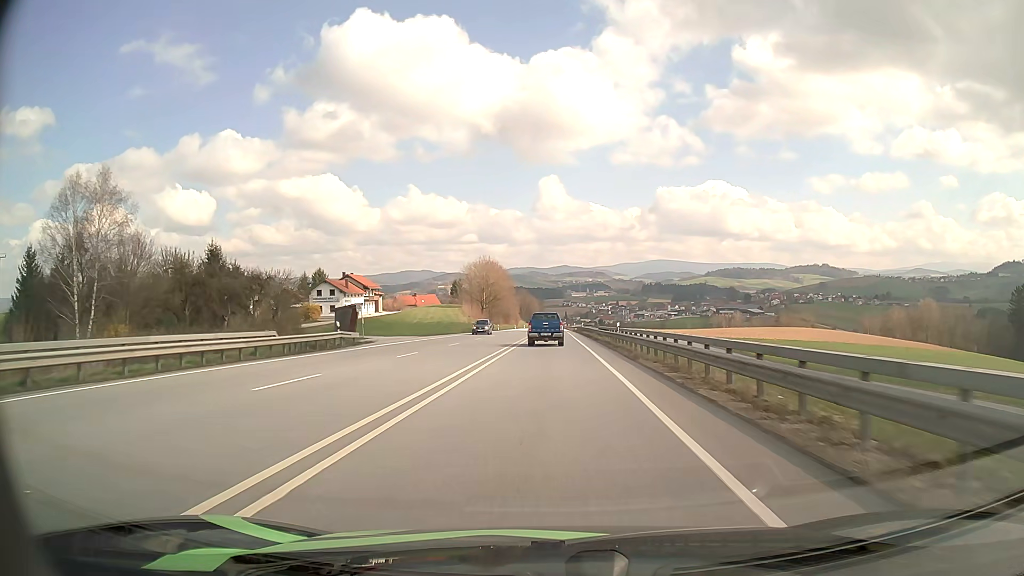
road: primary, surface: asphalt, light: Day
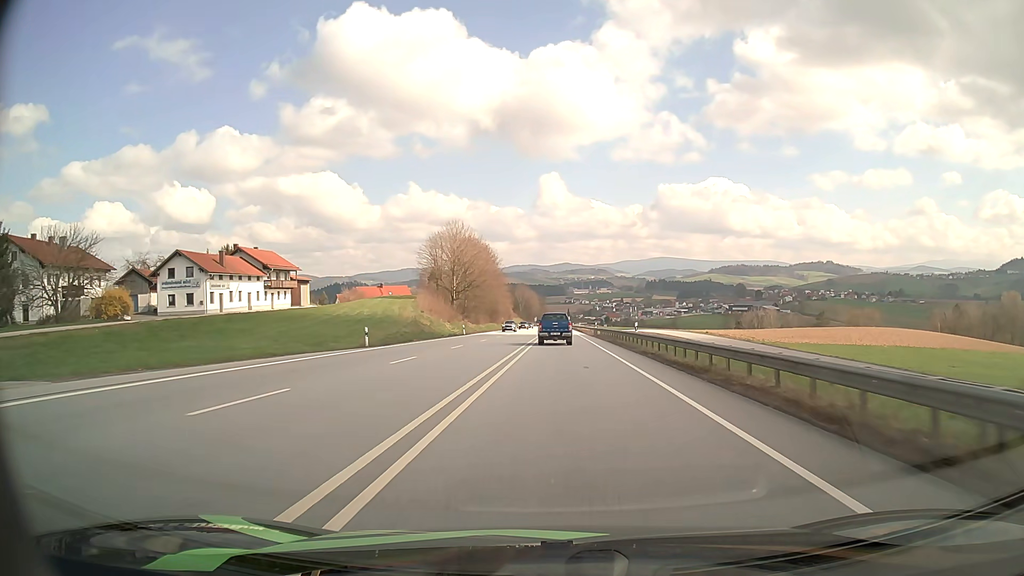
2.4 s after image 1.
(0.0, +51.9) m; 0°
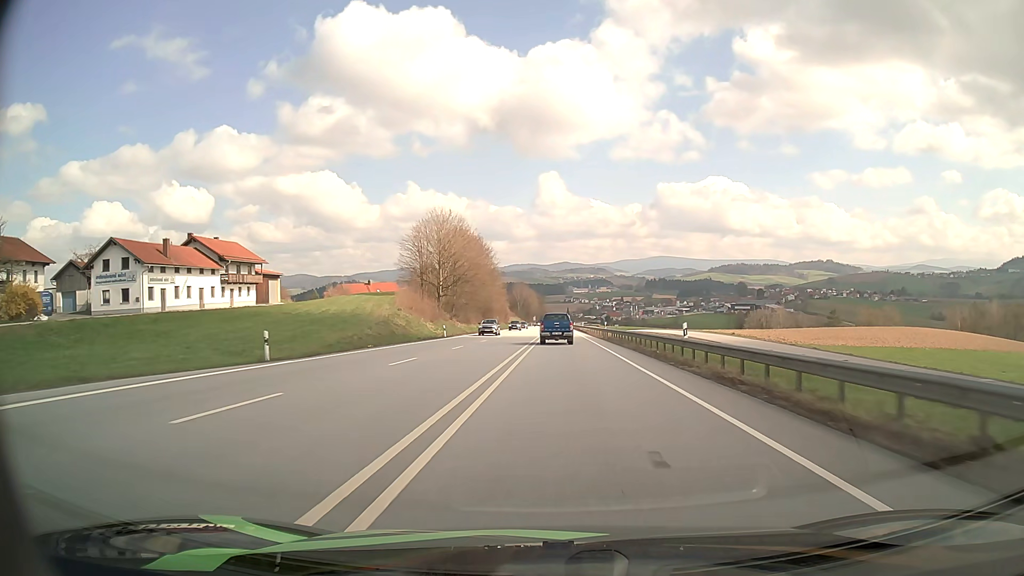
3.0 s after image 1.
(0.0, +12.7) m; 0°
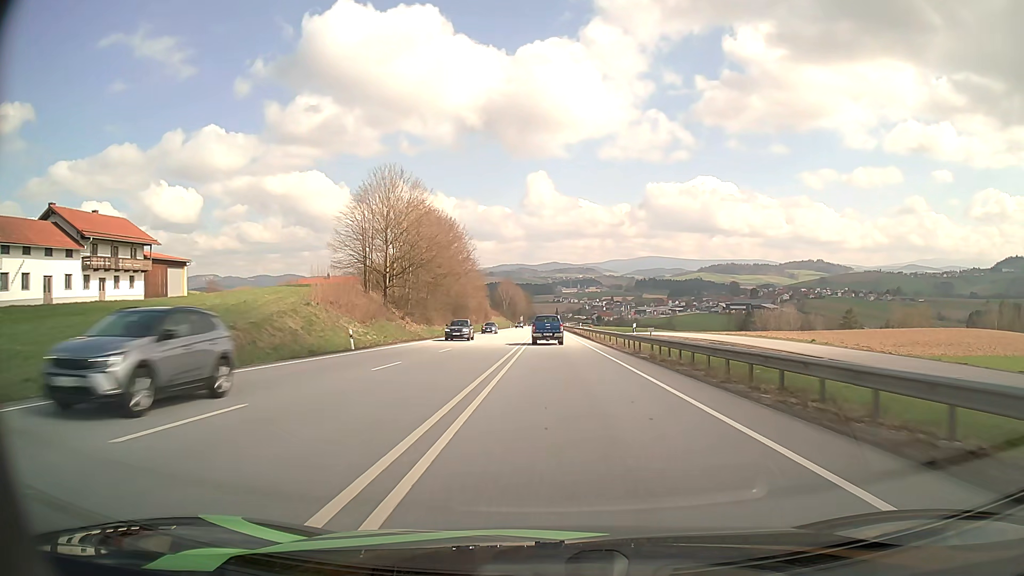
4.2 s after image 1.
(+0.2, +25.5) m; +1°
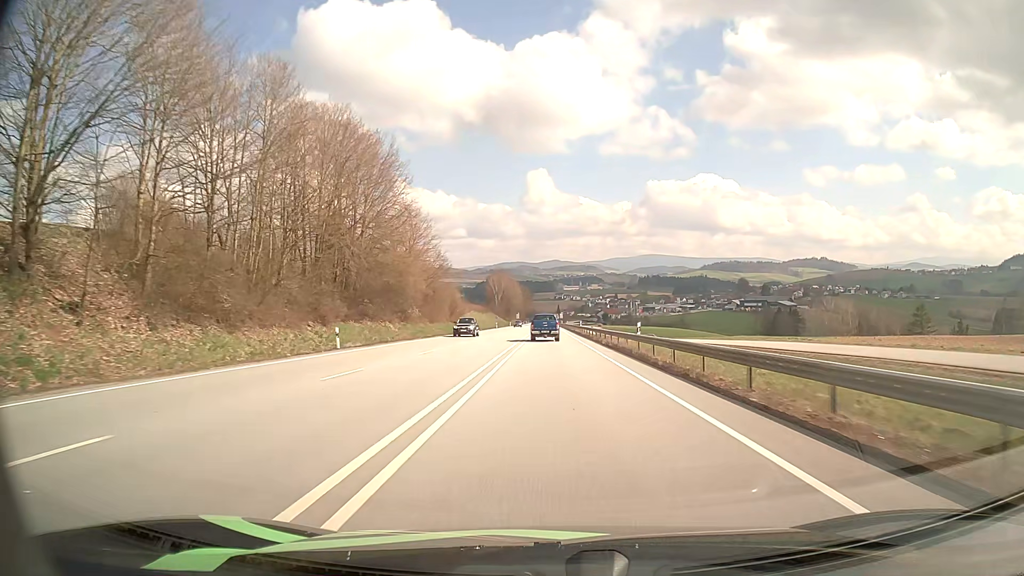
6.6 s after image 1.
(0.0, +52.0) m; 0°
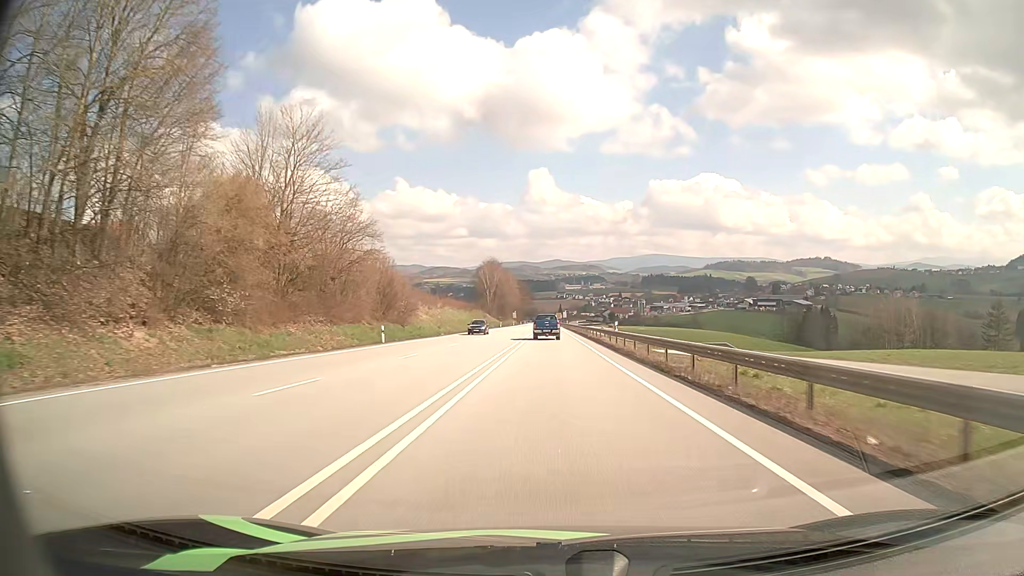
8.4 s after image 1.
(0.0, +39.8) m; 0°
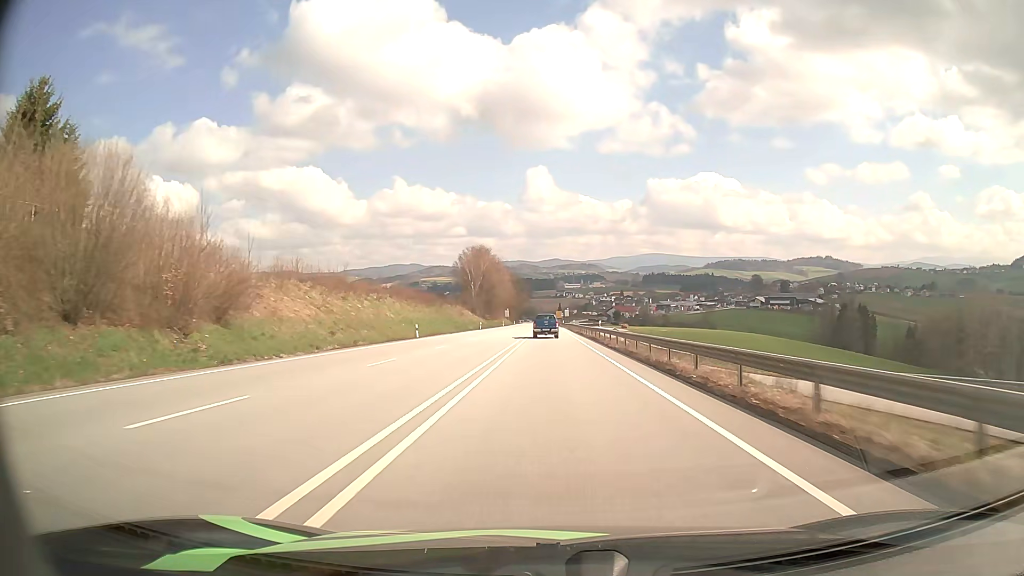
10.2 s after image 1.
(0.0, +40.4) m; 0°
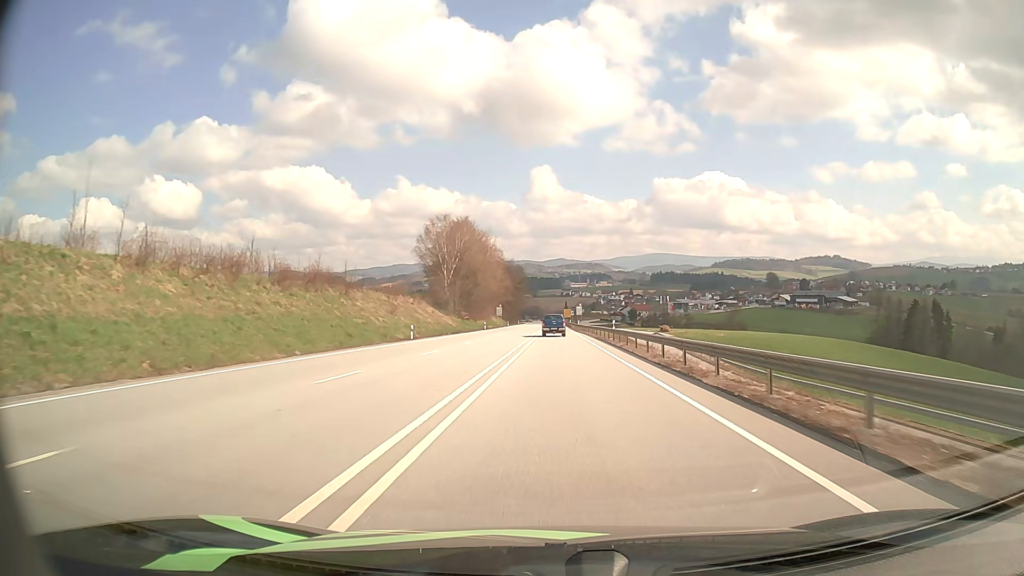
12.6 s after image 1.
(-0.4, +53.6) m; -1°
(0, +10) (0, +20) (0, +30) (0, +40) (0, +50) (0, +60) (0, +70) (+1, +80) (+1, +90) (+1, +100) m
